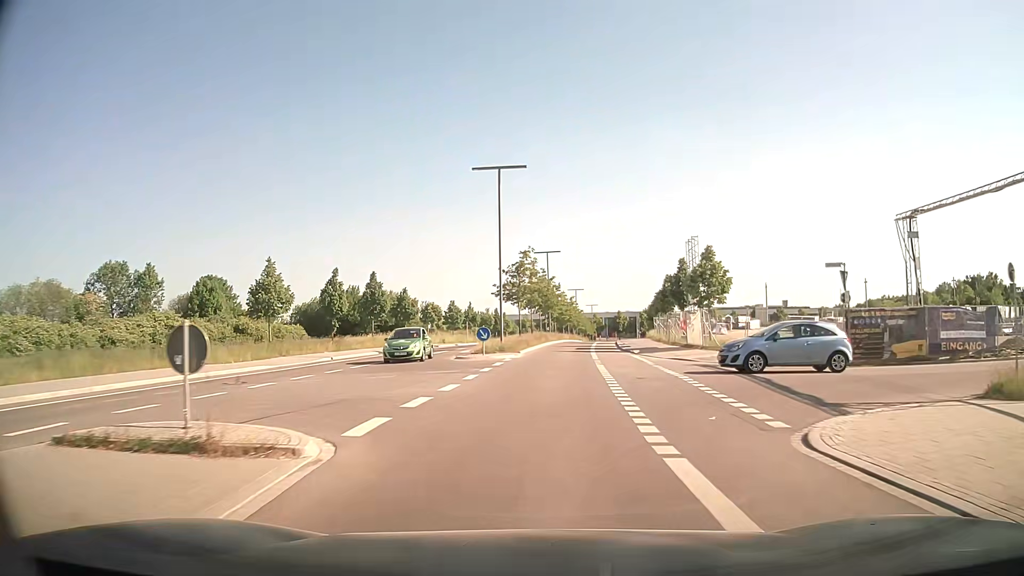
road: tertiary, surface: asphalt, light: Day
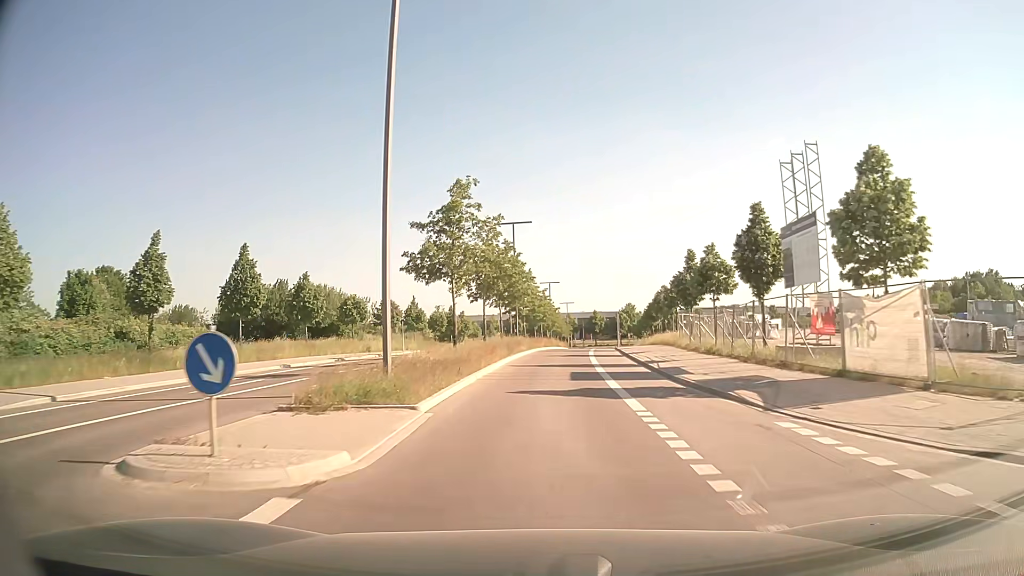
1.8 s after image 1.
(+0.7, +22.4) m; +3°
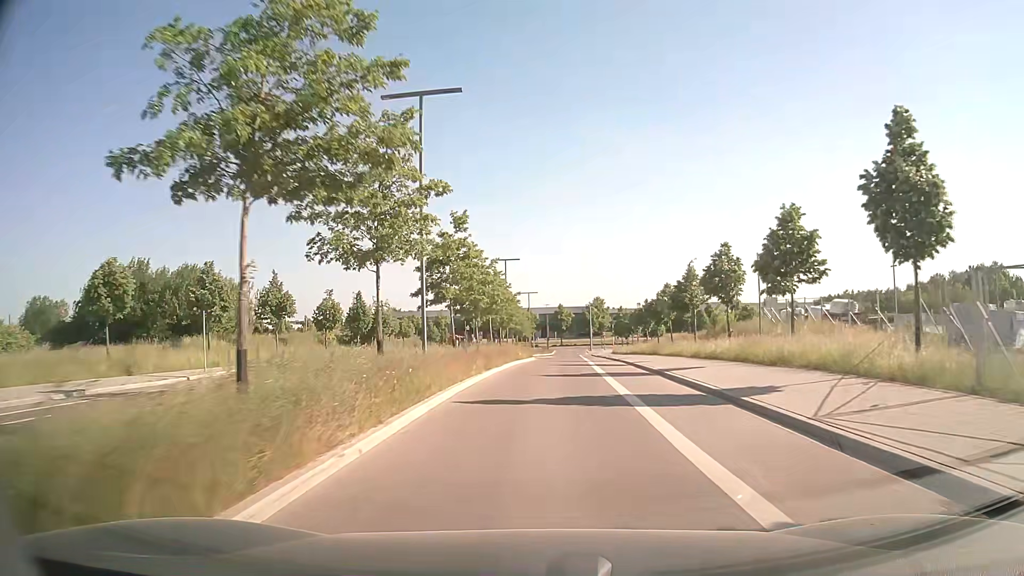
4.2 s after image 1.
(+0.9, +30.4) m; +4°
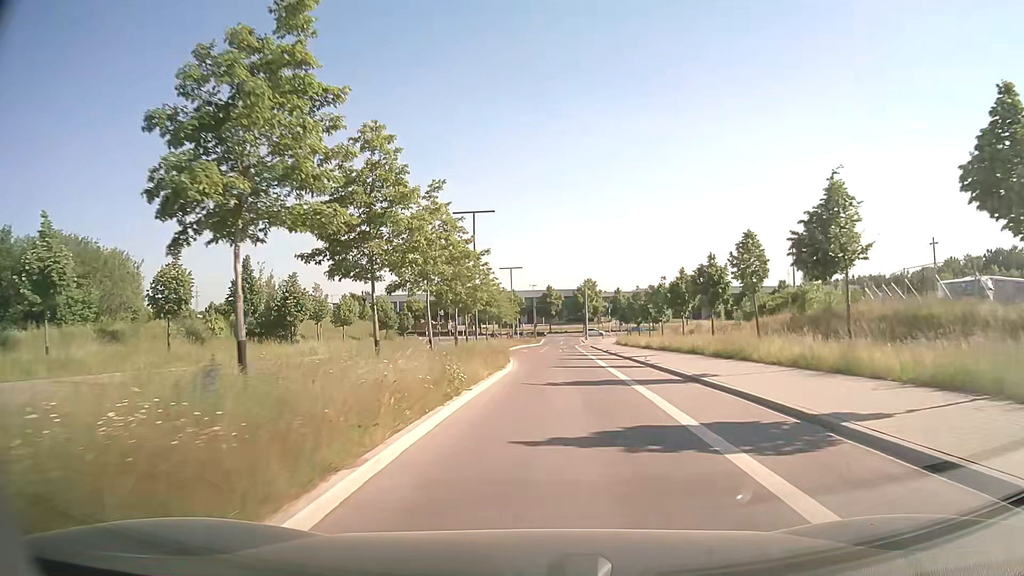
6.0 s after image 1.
(+0.2, +22.1) m; +1°
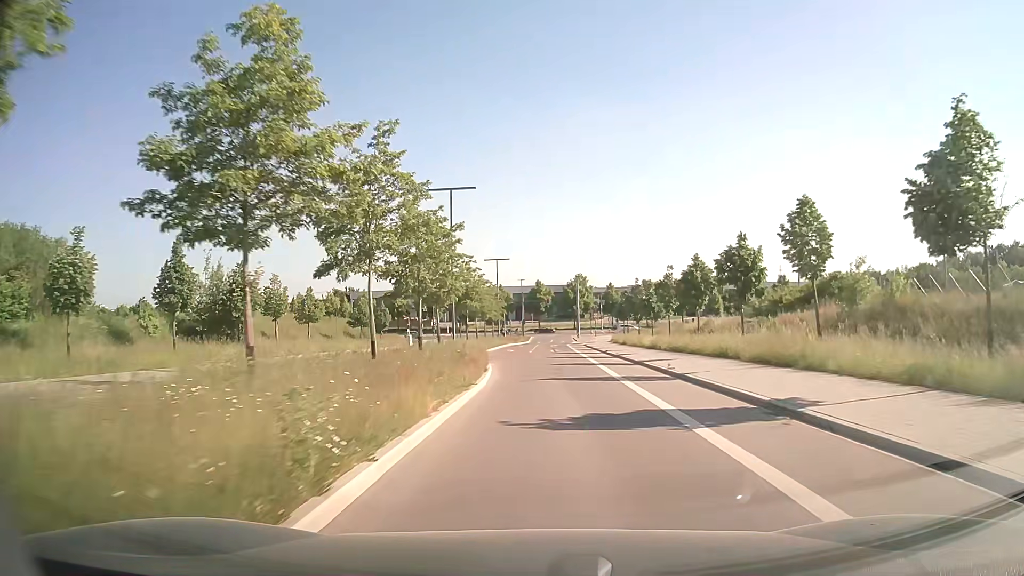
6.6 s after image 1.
(+0.1, +7.3) m; +1°
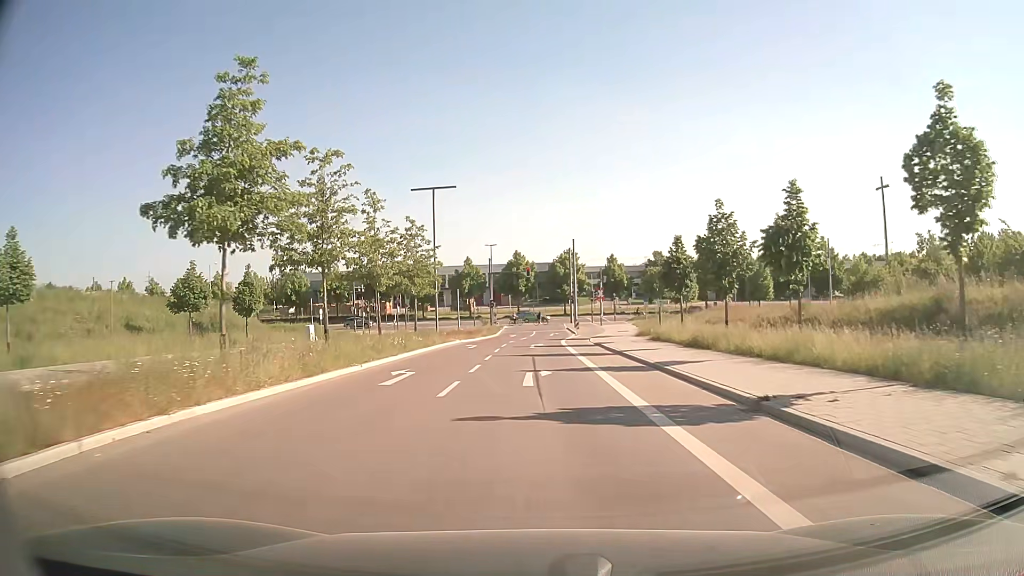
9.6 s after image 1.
(+1.0, +35.9) m; +1°
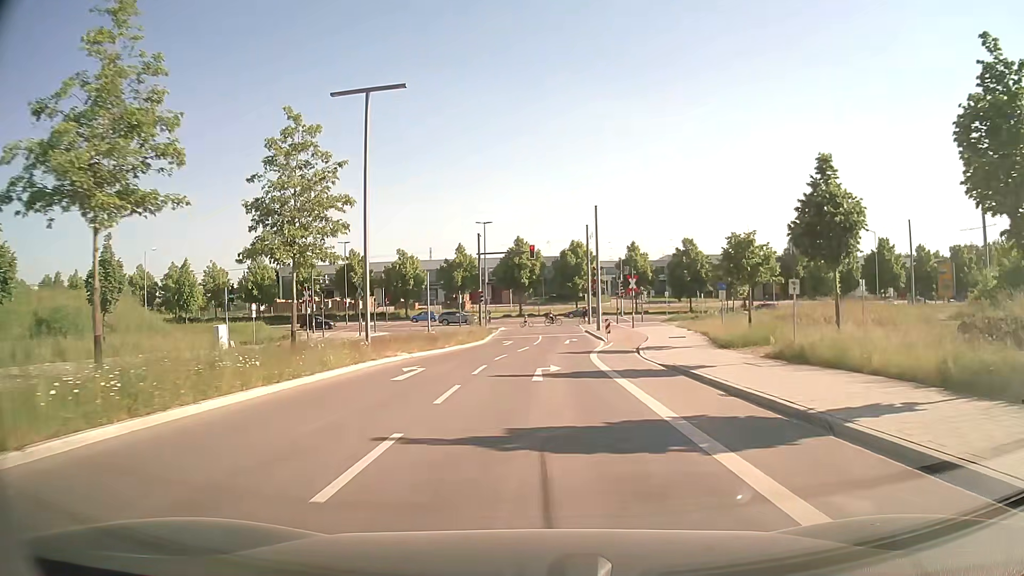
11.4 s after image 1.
(0.0, +19.2) m; 0°
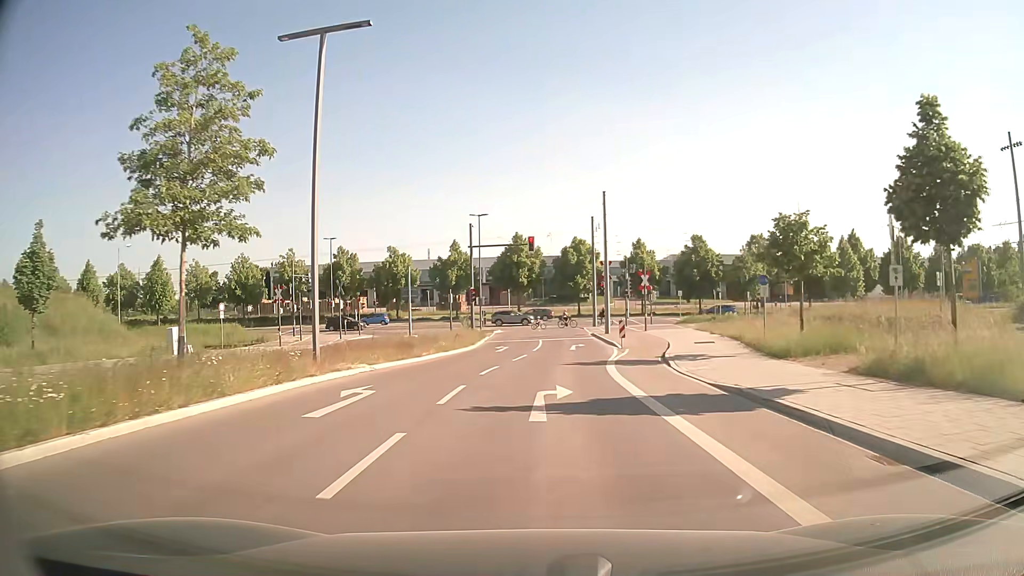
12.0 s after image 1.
(0.0, +5.9) m; 0°
(0, +10) (+1, +20) (+1, +30) (+2, +40) (+2, +50) (+2, +60) (+7, +68) (+16, +71) (+26, +71) (+36, +70) m
